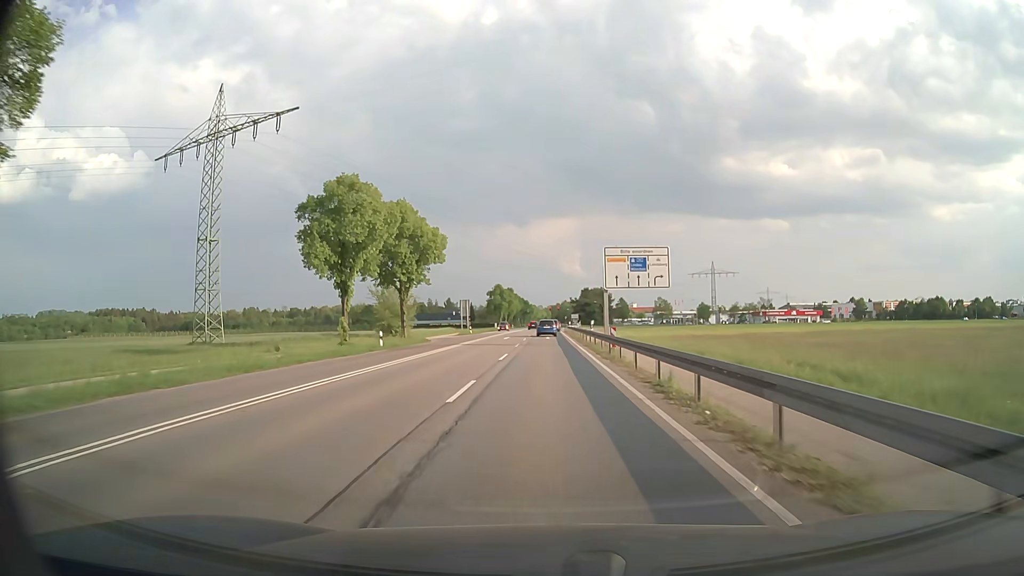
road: secondary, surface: asphalt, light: Day
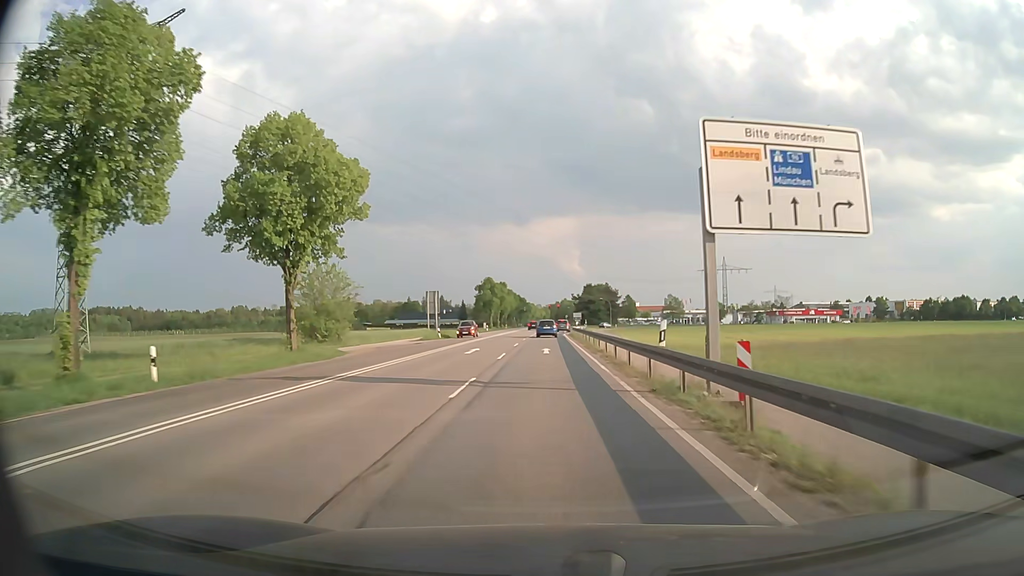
(+0.1, +23.2) m; 0°
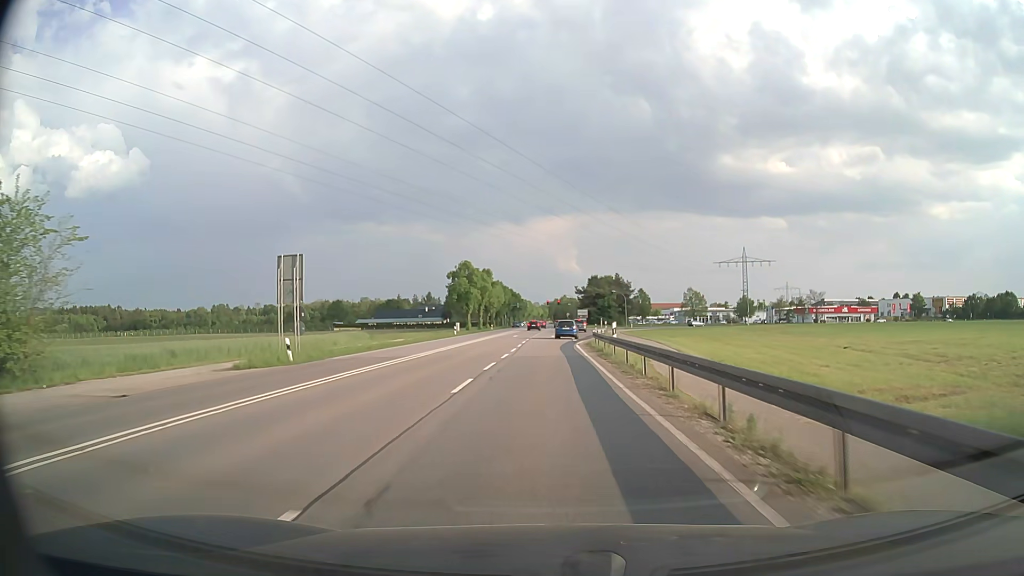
(+0.1, +34.9) m; 0°
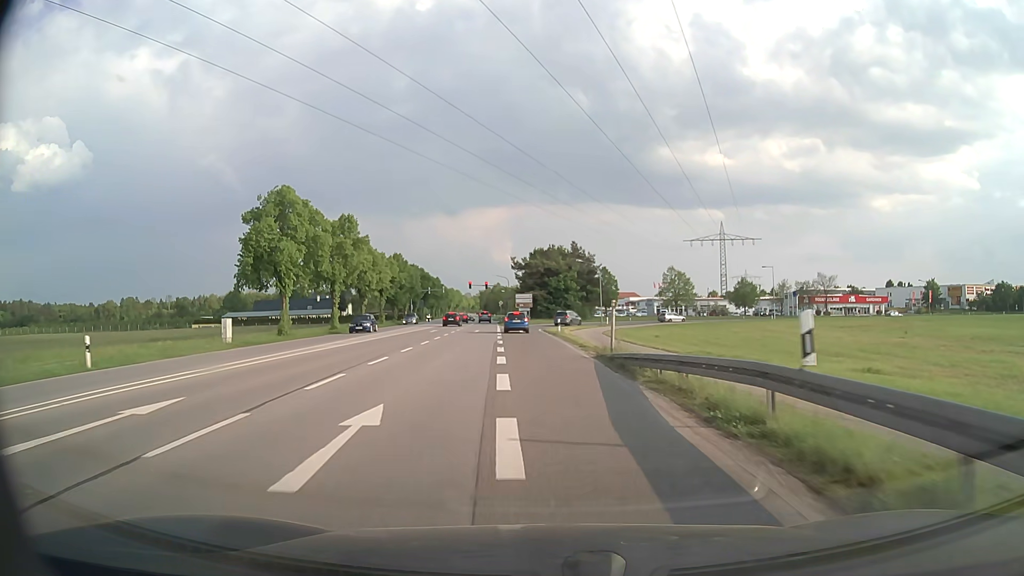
(+1.6, +53.4) m; +5°
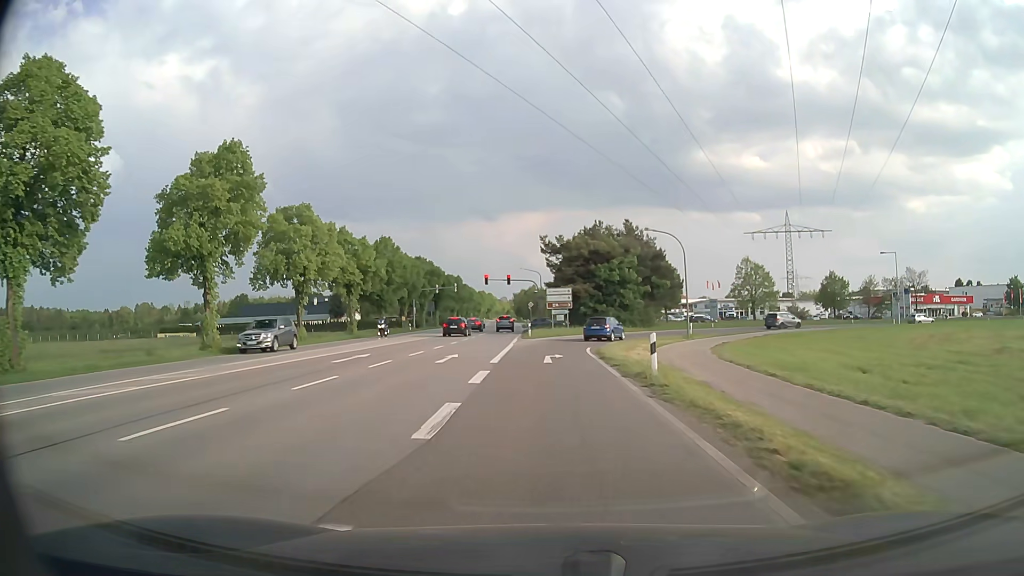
(-0.6, +28.9) m; -3°
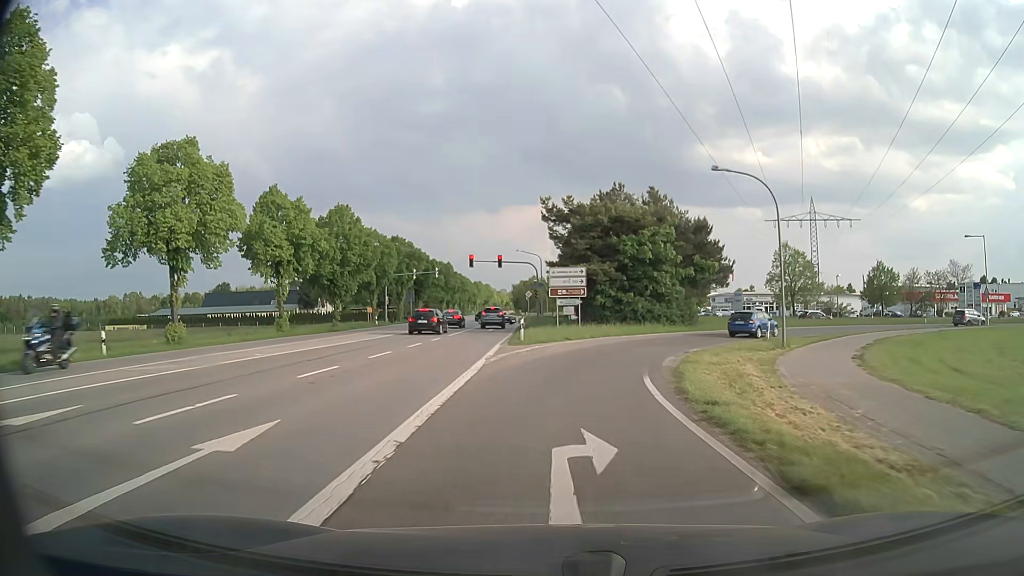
(-0.2, +17.2) m; -1°
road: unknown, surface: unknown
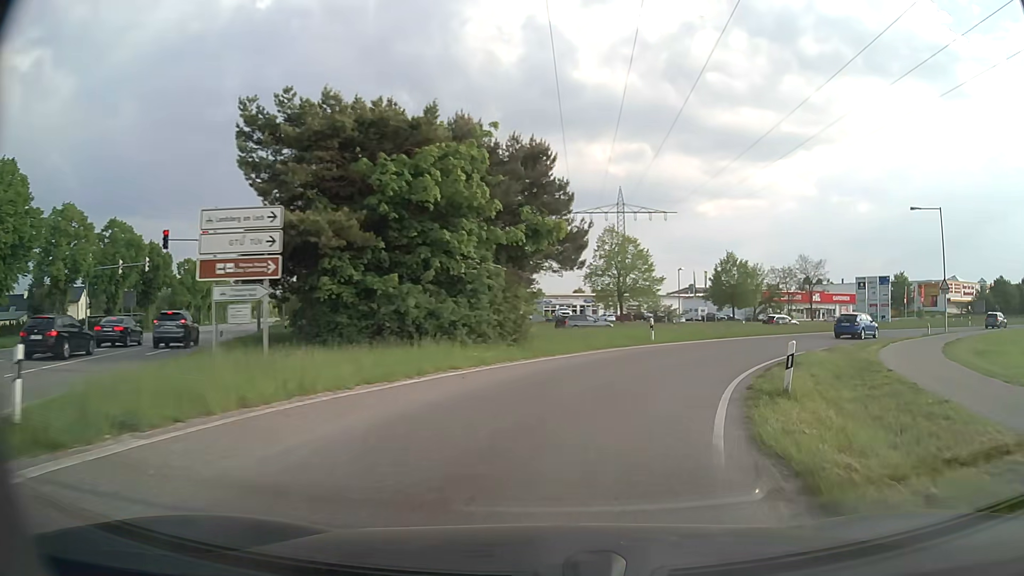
(+2.7, +22.0) m; +19°
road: tertiary_link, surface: asphalt
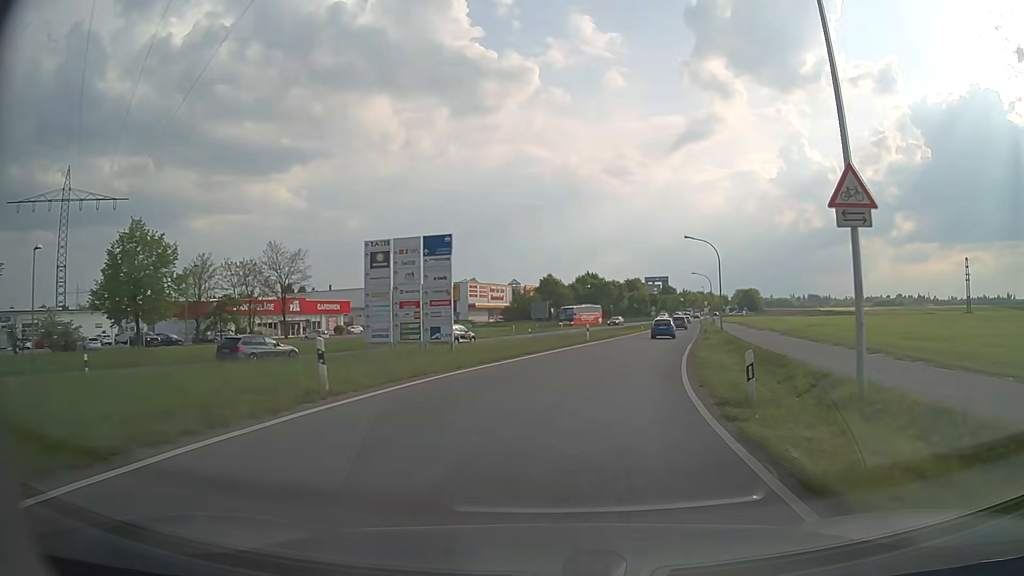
(+14.5, +33.8) m; +43°
(+1, +10) (+2, +20) (+4, +30) (+6, +39) (+8, +49) (+11, +59) (+13, +69) (+15, +78) (+18, +88) (+20, +98) m
